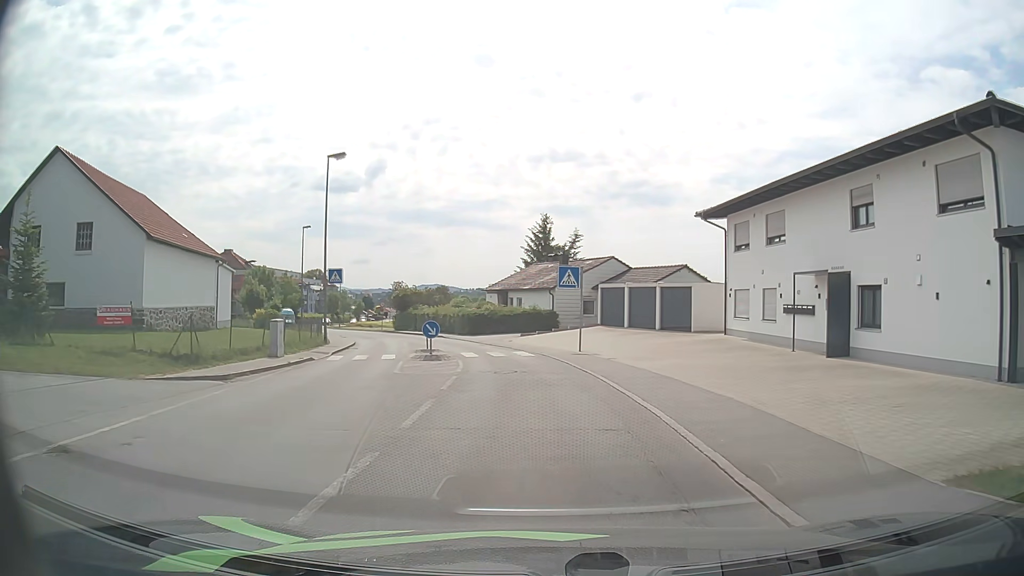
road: unclassified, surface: asphalt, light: Day
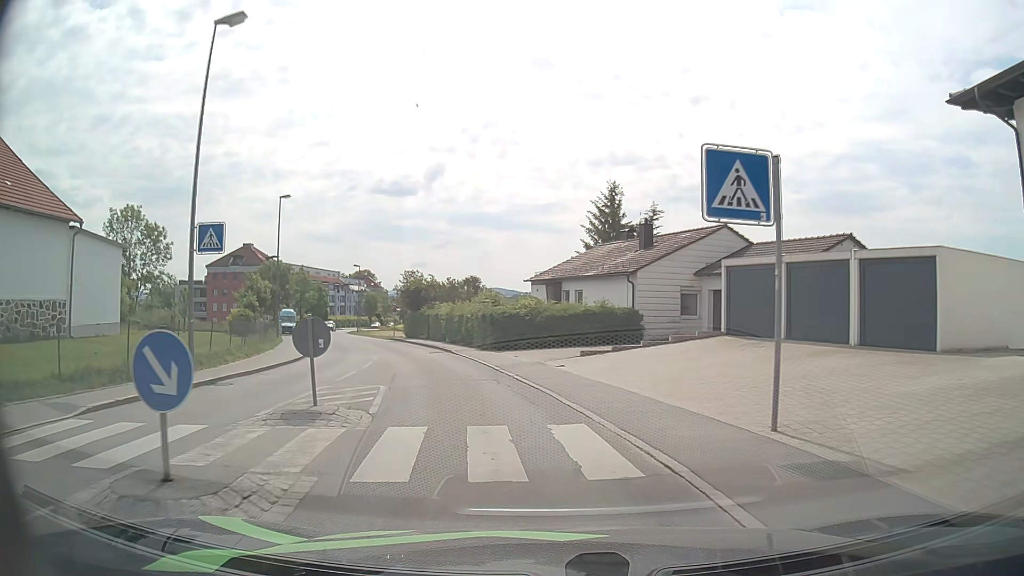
(-0.6, +18.4) m; -5°
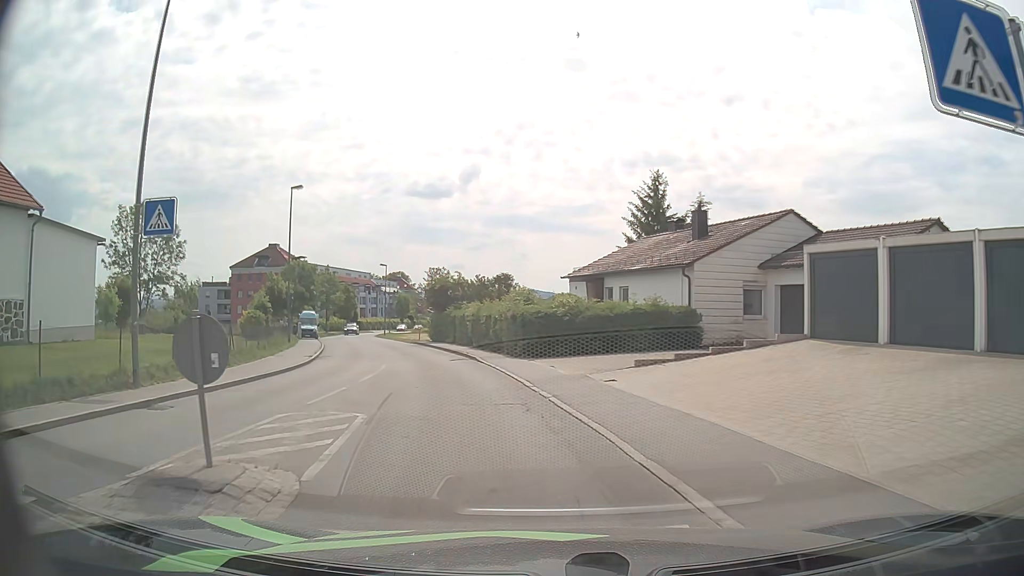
(-0.1, +4.4) m; -3°
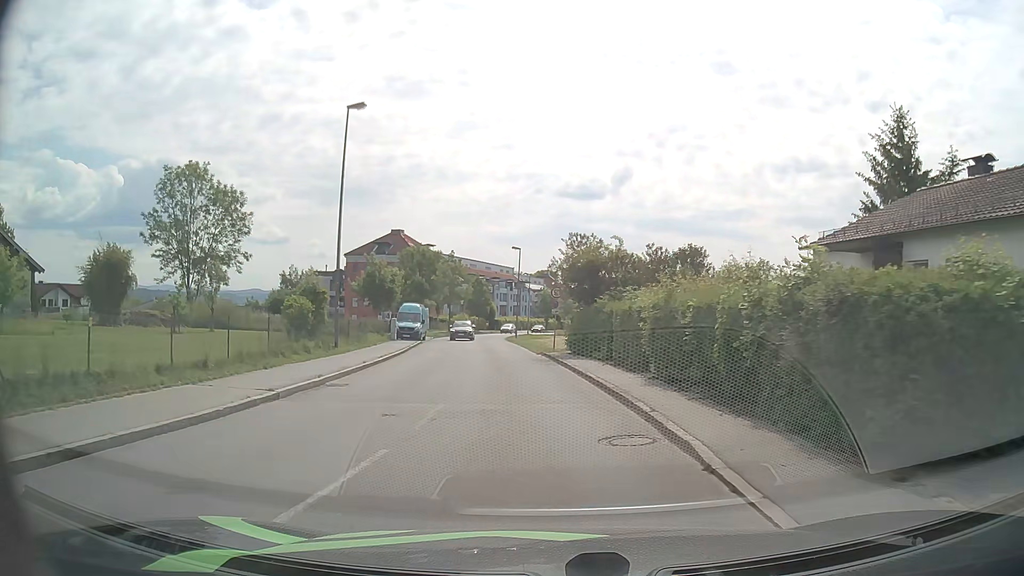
(-2.1, +16.8) m; -13°
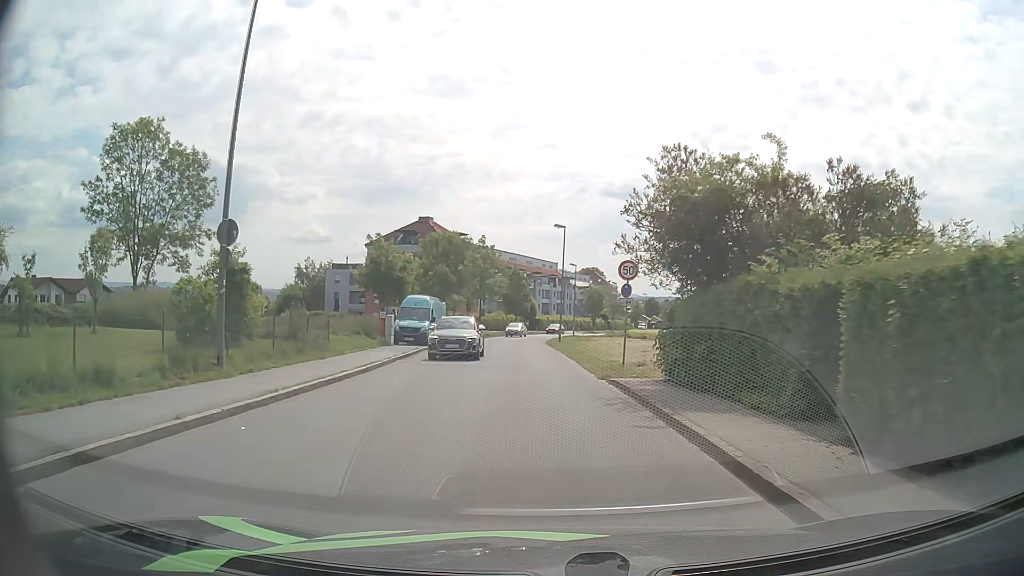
(-0.4, +13.3) m; -3°
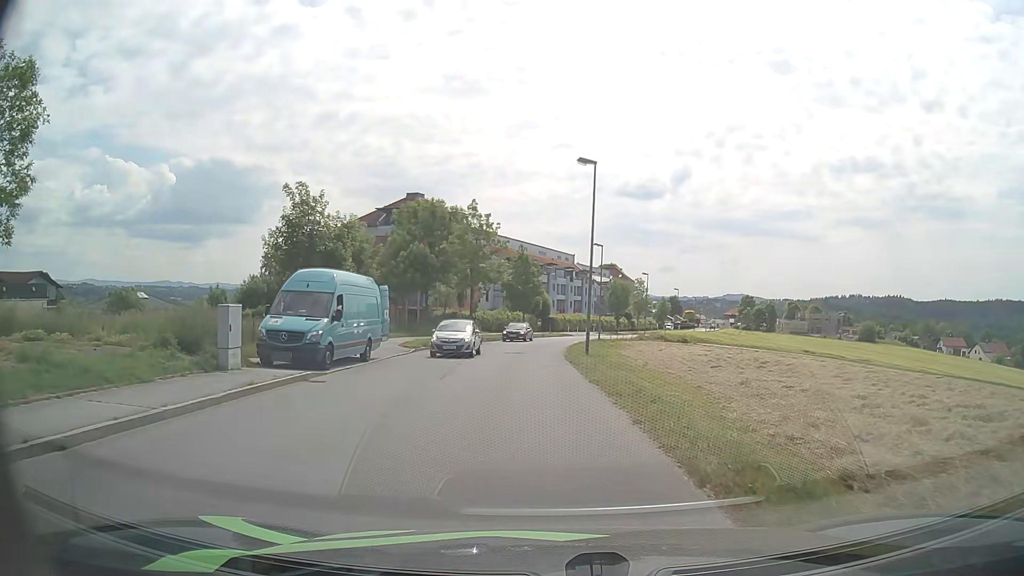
(-0.4, +18.9) m; -1°
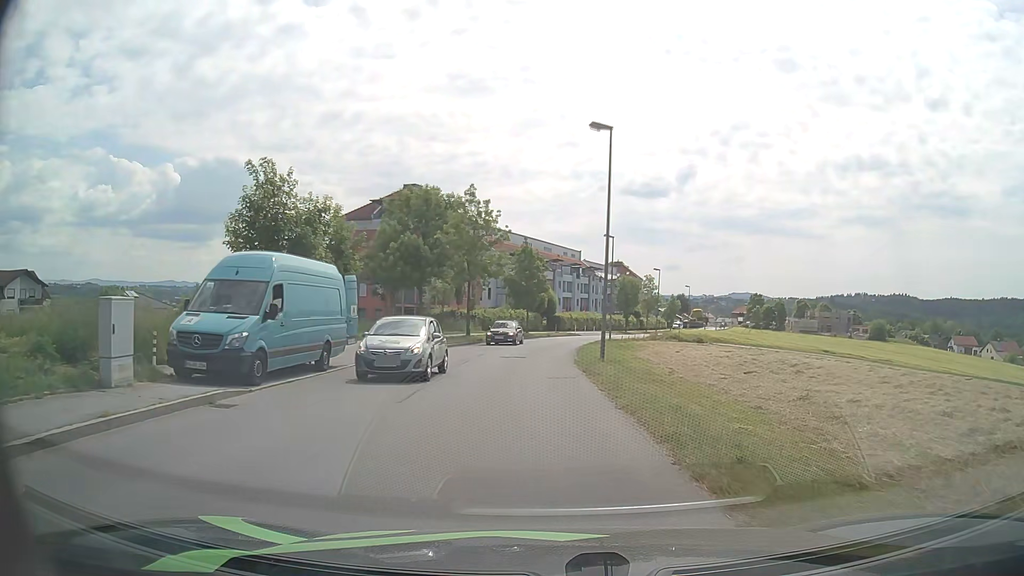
(-0.1, +4.9) m; -1°
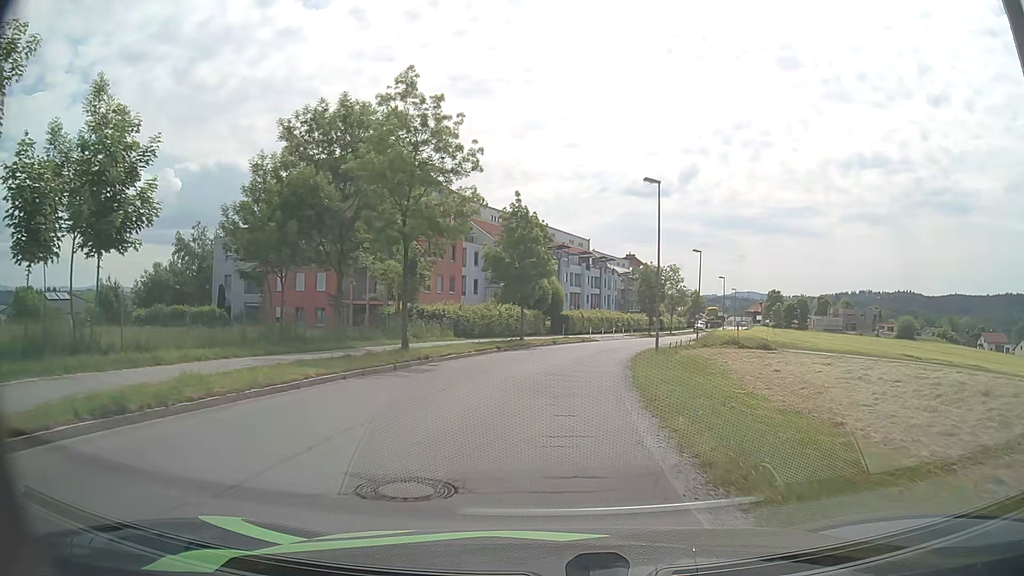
(-0.1, +20.6) m; 0°
(0, +10) (+1, +20) (+2, +30) (+4, +40) (+7, +49) (+10, +59) (+13, +68) (+16, +78) (+20, +87) (+23, +97) m
